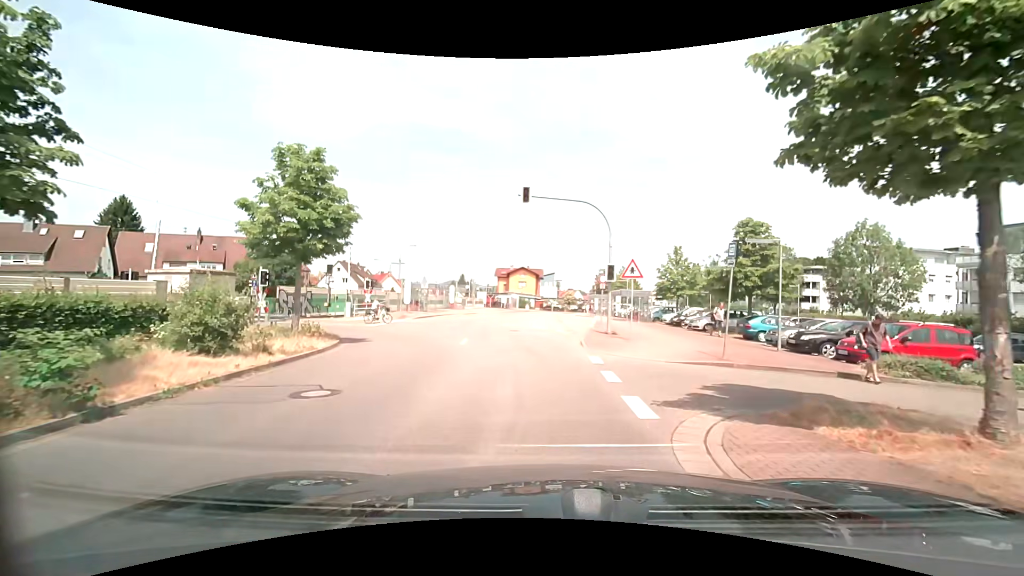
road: unclassified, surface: asphalt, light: Day
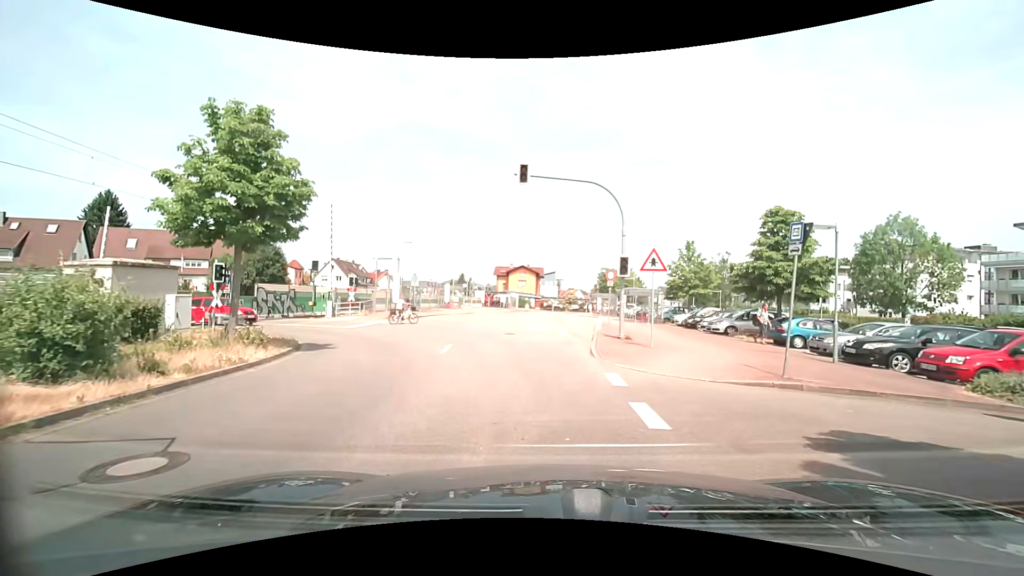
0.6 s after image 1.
(0.0, +3.4) m; 0°
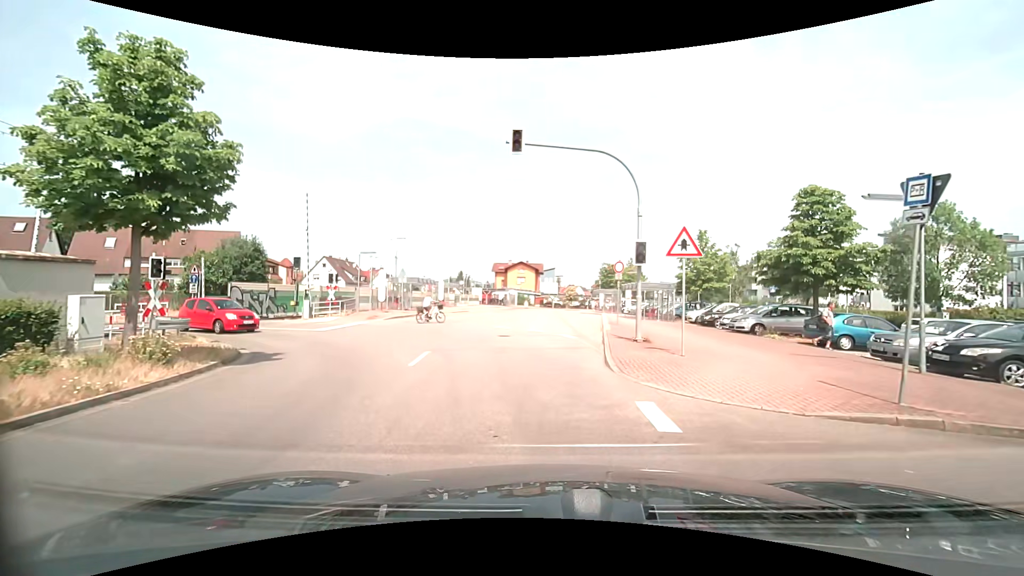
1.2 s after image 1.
(0.0, +3.3) m; 0°
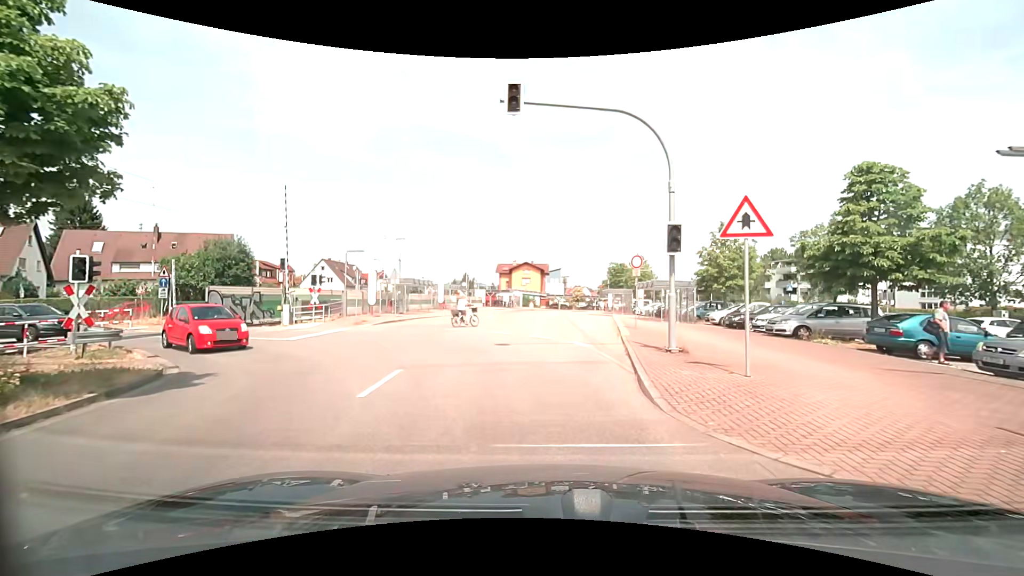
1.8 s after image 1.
(0.0, +3.2) m; -1°
